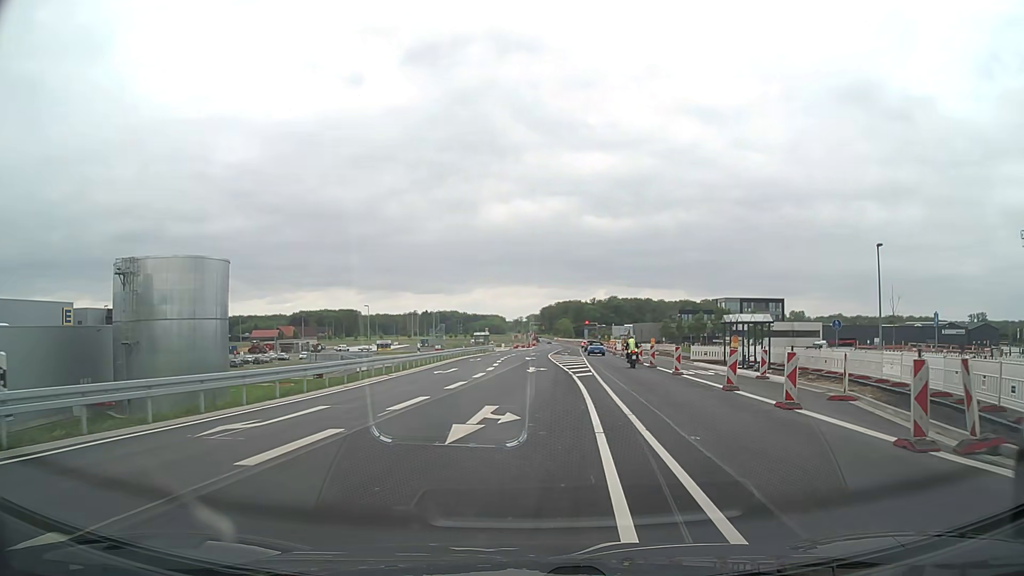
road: primary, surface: asphalt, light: Day
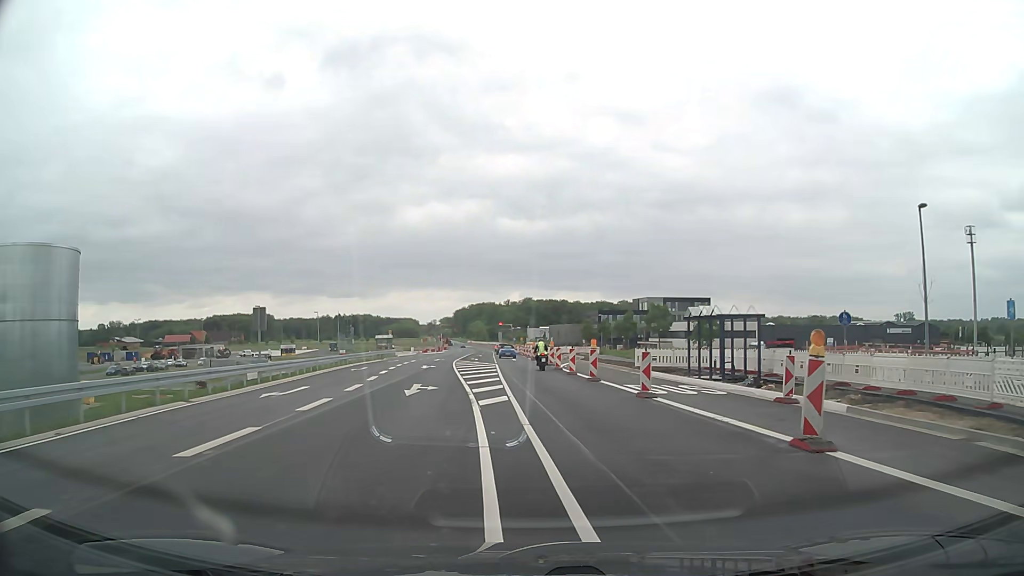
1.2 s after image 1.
(+0.9, +11.2) m; +8°
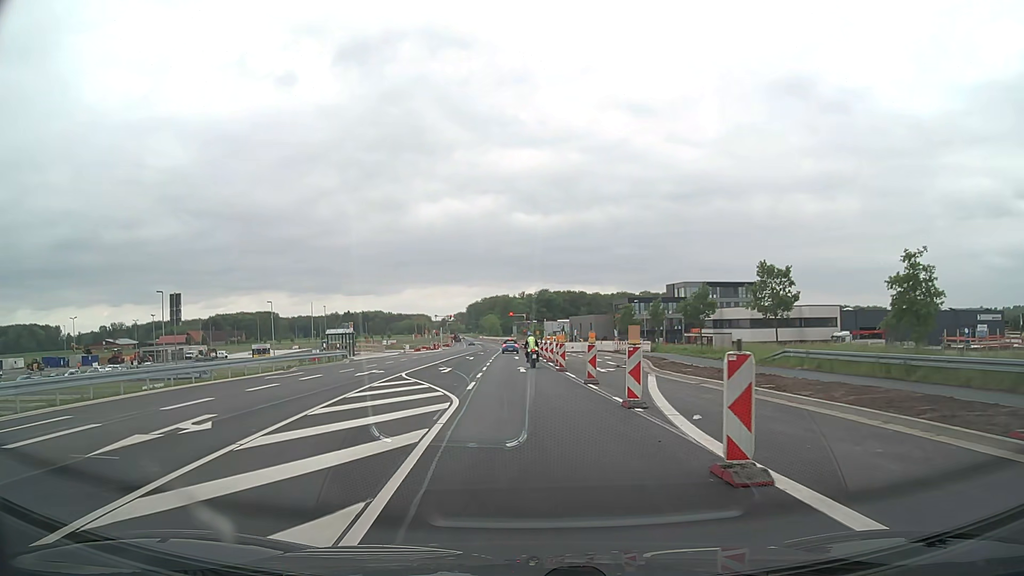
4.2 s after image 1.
(0.0, +30.8) m; -1°
(0, +10) (0, +20) (0, +30) (-1, +40) (-1, +50) (-1, +60) (-2, +70) (-2, +80) (-2, +90) (-3, +100) m
